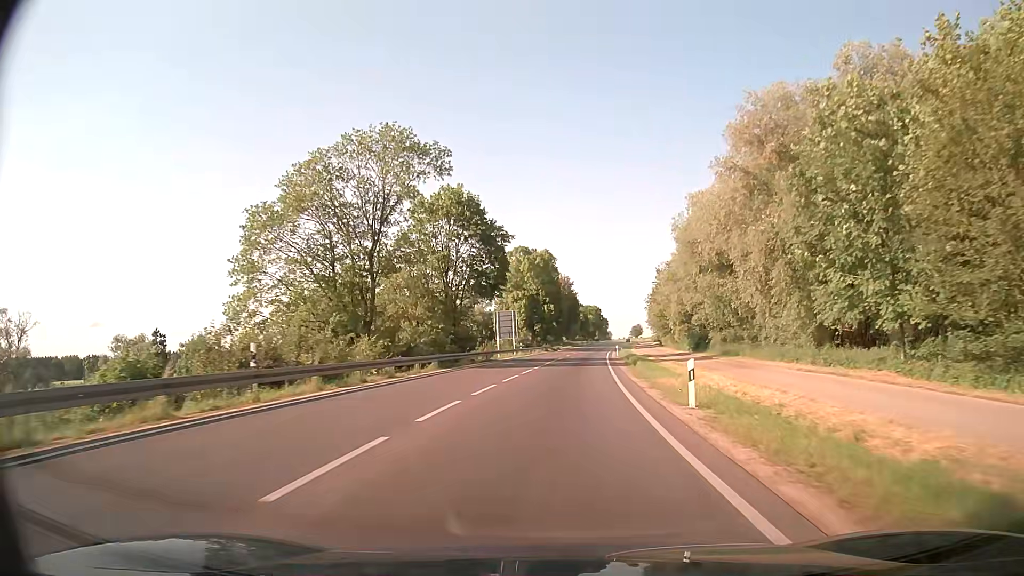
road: secondary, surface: asphalt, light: Day
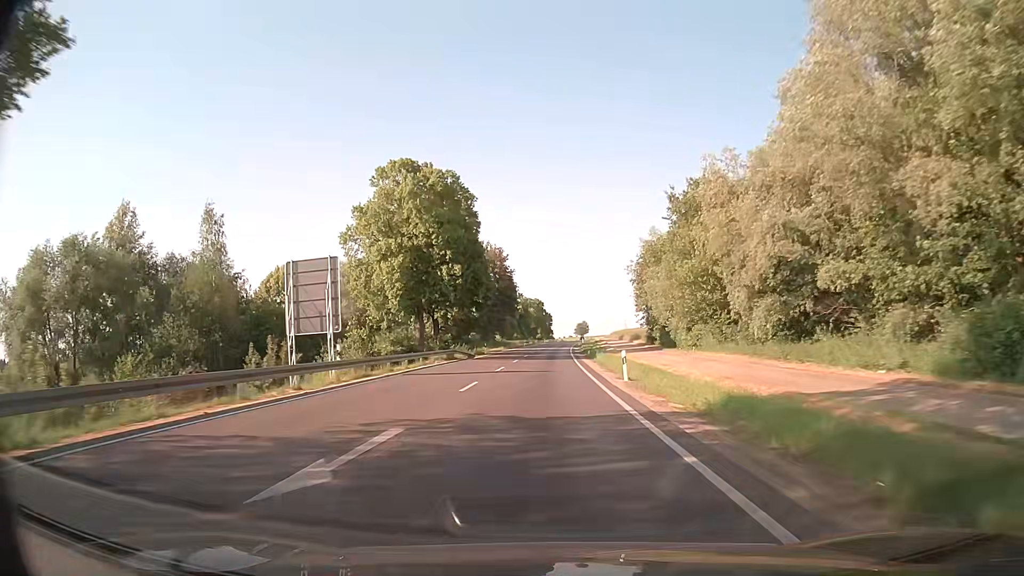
(+2.5, +47.6) m; +5°
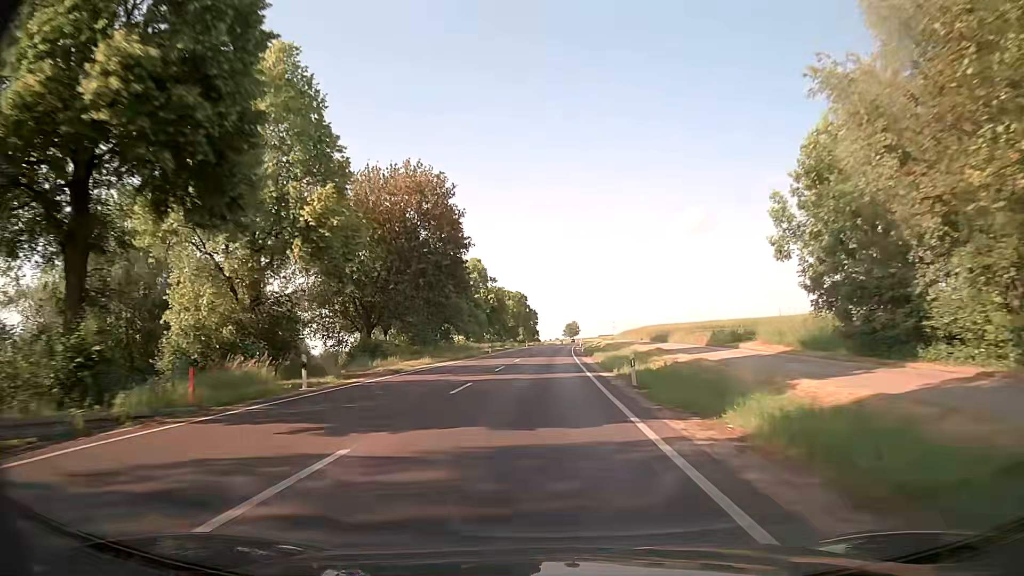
(+0.5, +50.9) m; +1°
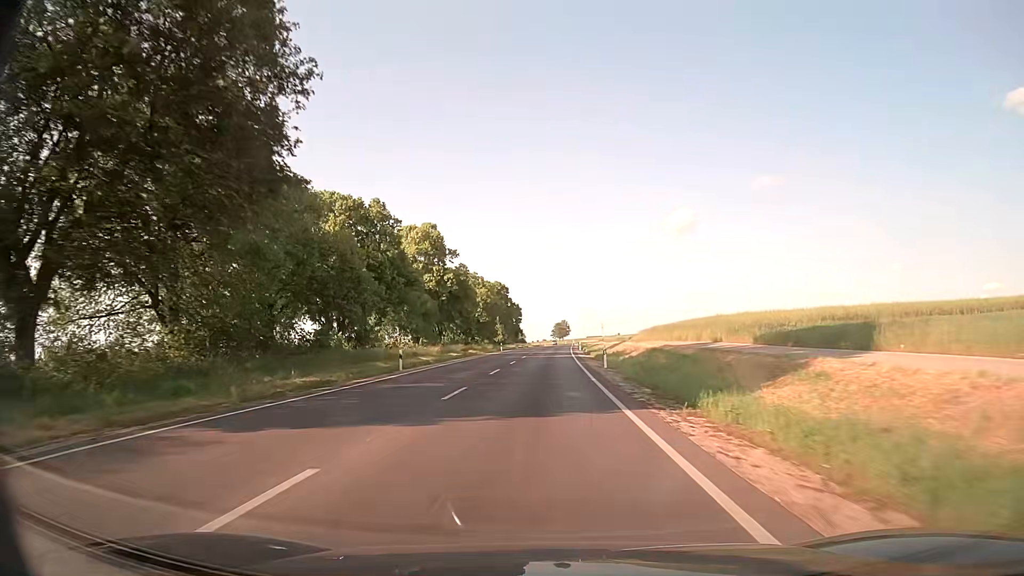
(+0.2, +40.2) m; +1°
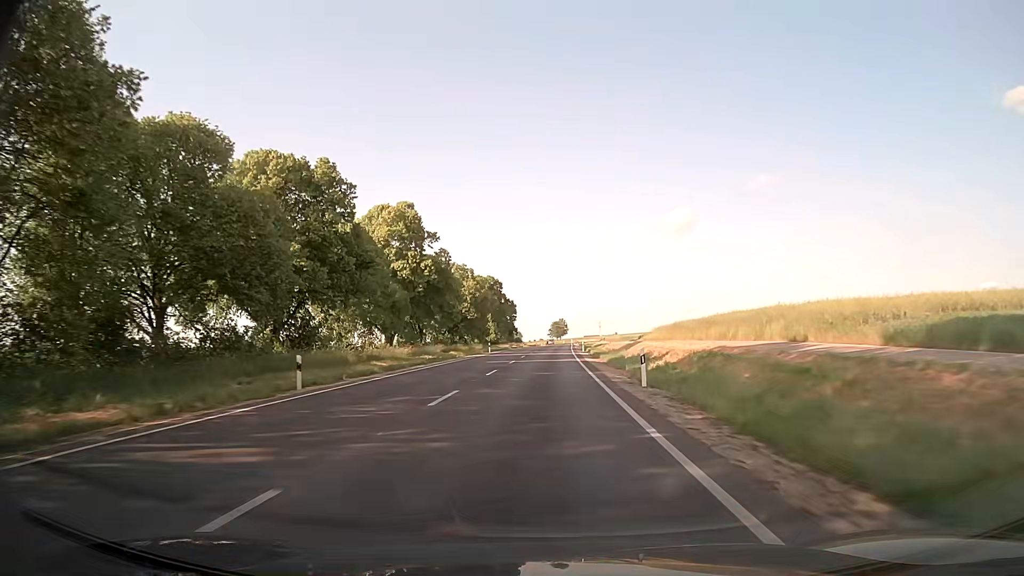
(0.0, +13.7) m; 0°
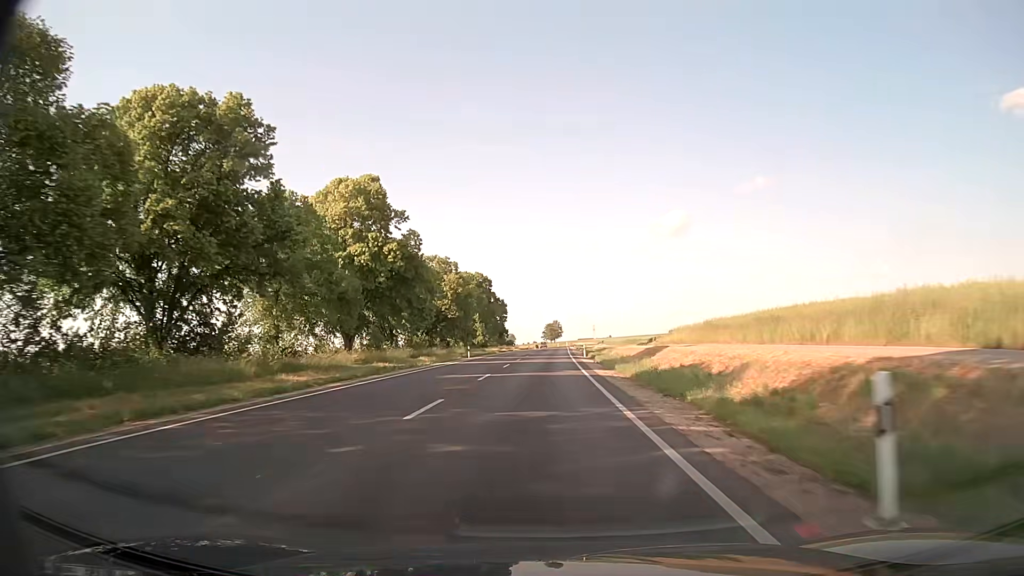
(+0.1, +13.9) m; +1°
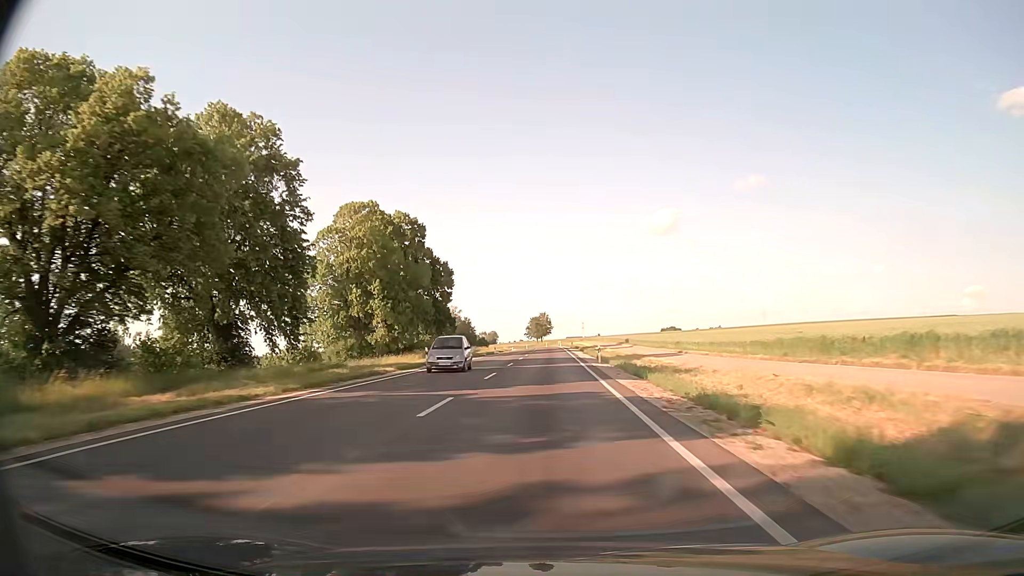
(+0.8, +70.6) m; +1°
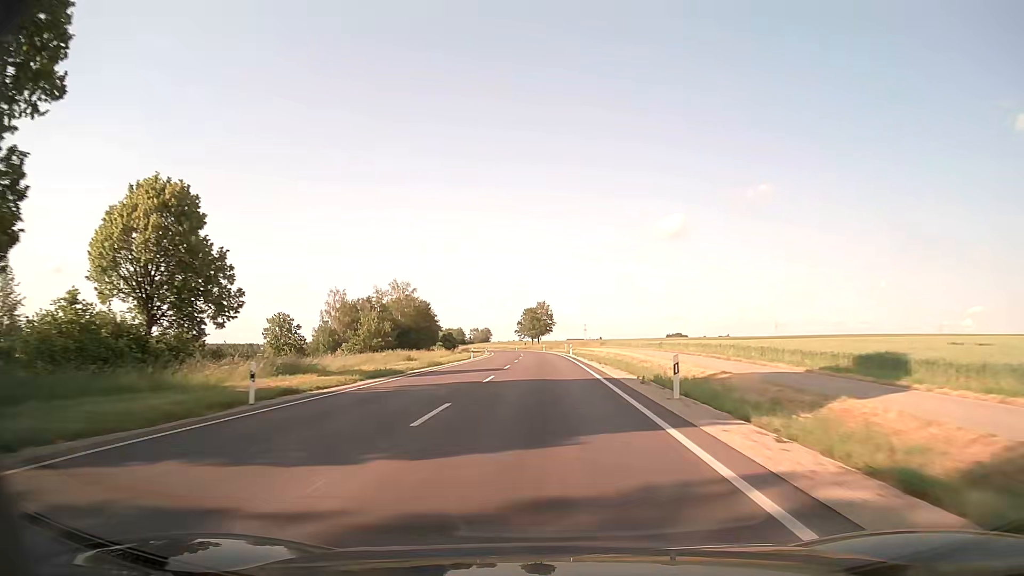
(+0.3, +72.2) m; 0°
(0, +10) (0, +20) (0, +30) (0, +40) (0, +50) (0, +60) (-1, +70) (-1, +80) (-1, +90) (-2, +100) m
